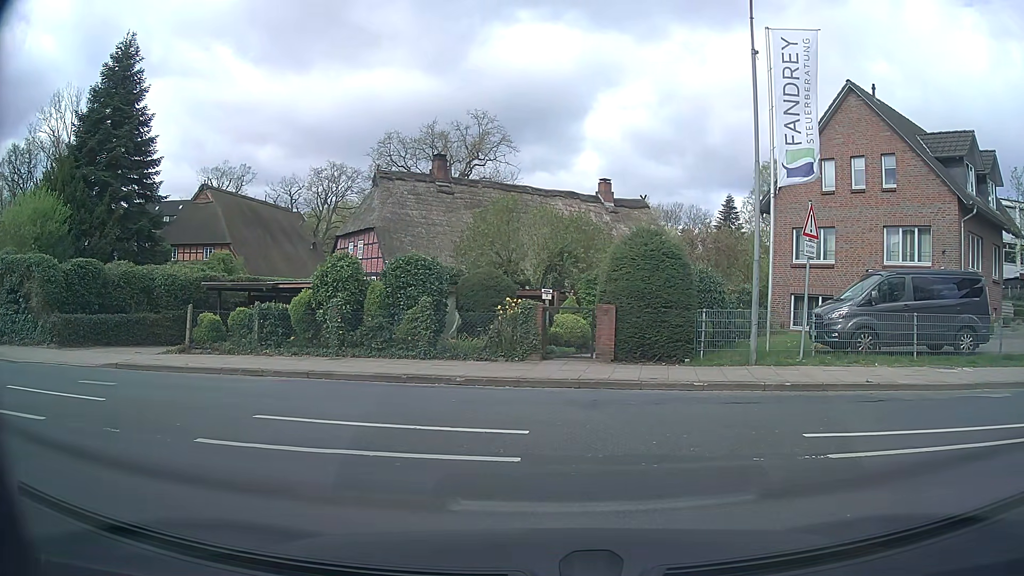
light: Day
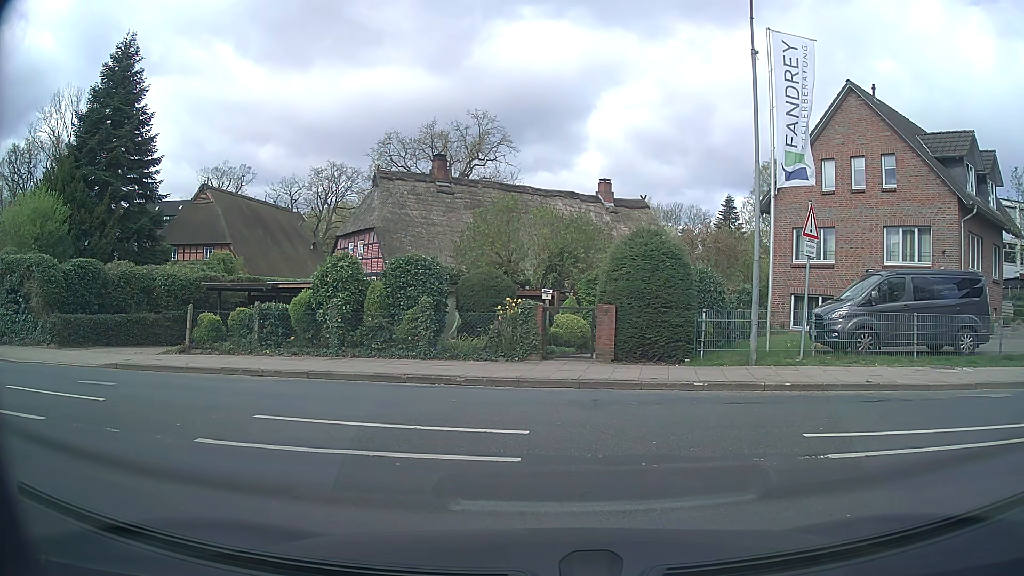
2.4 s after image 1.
(0.0, +0.1) m; 0°
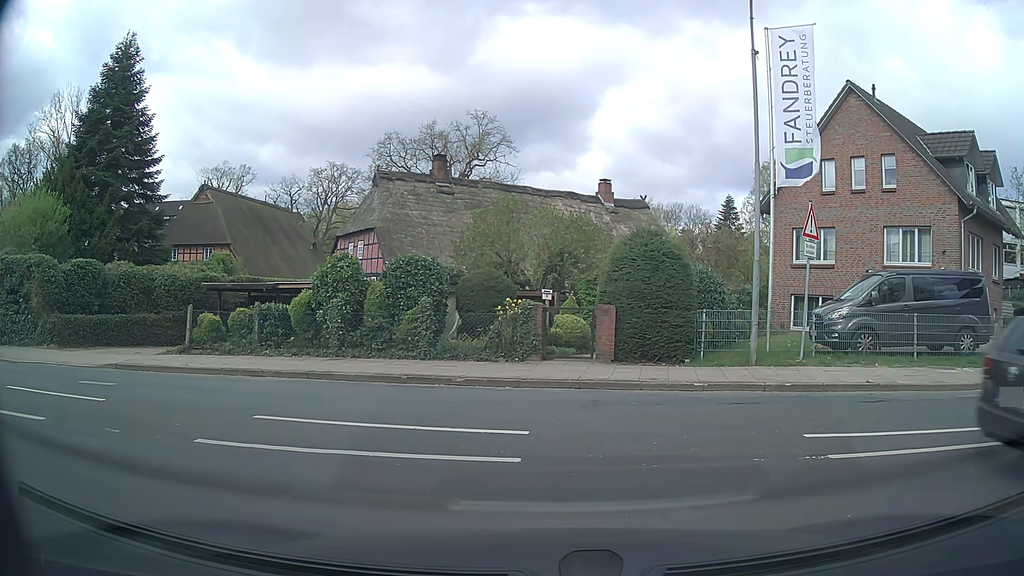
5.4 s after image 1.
(0.0, 0.0) m; 0°
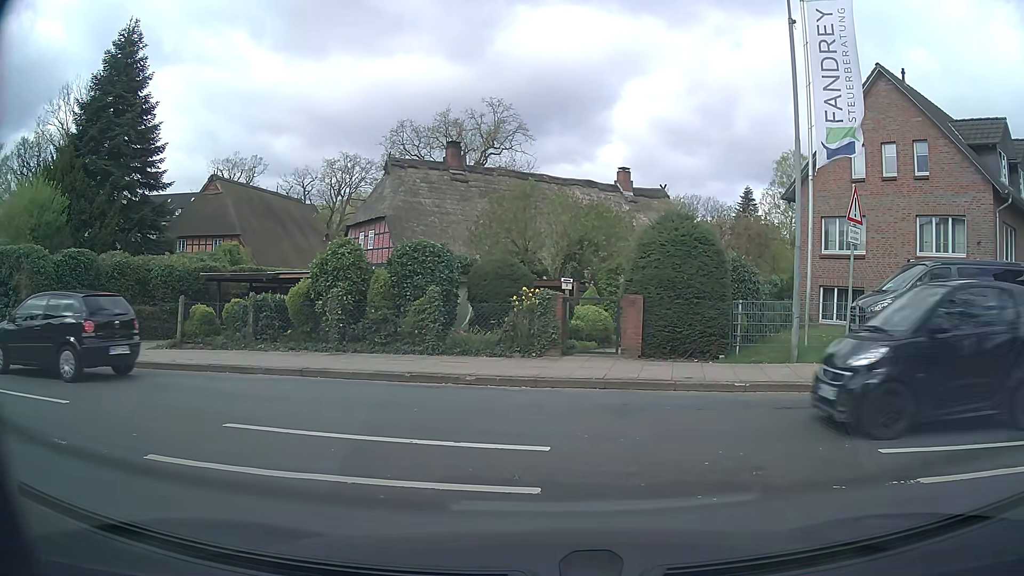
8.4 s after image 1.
(0.0, +1.2) m; 0°
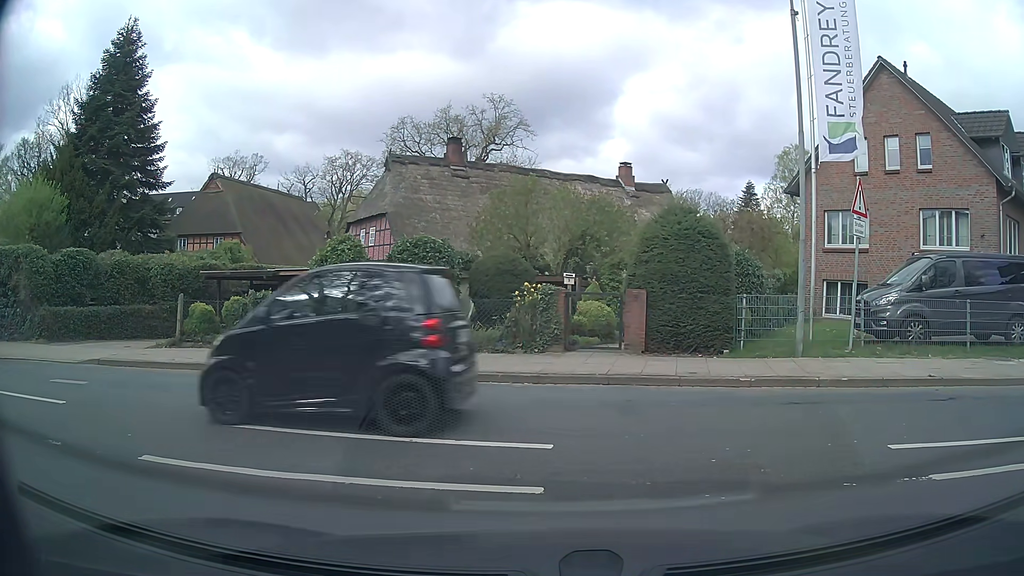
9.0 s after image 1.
(0.0, +0.1) m; 0°
